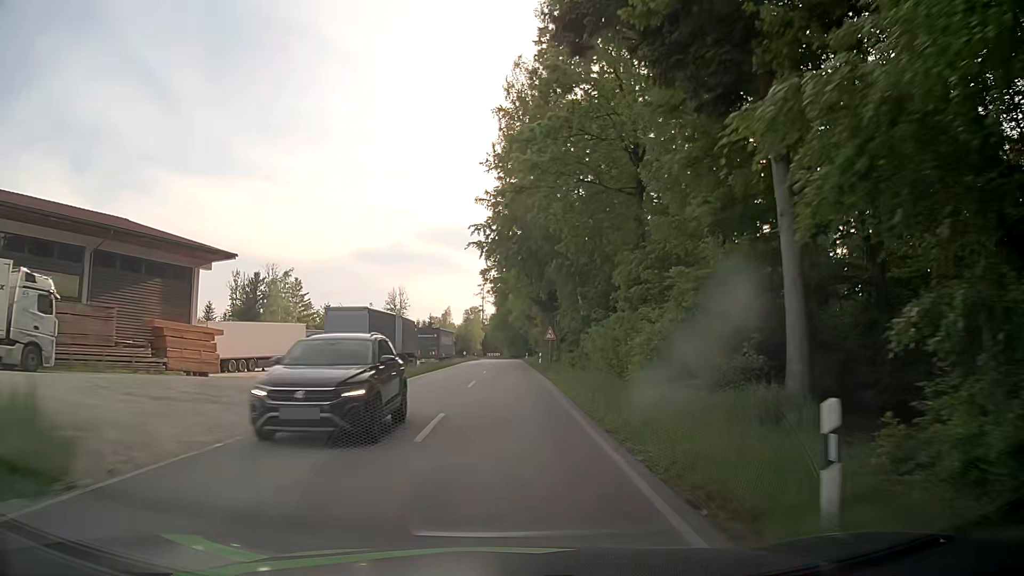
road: tertiary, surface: asphalt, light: Day
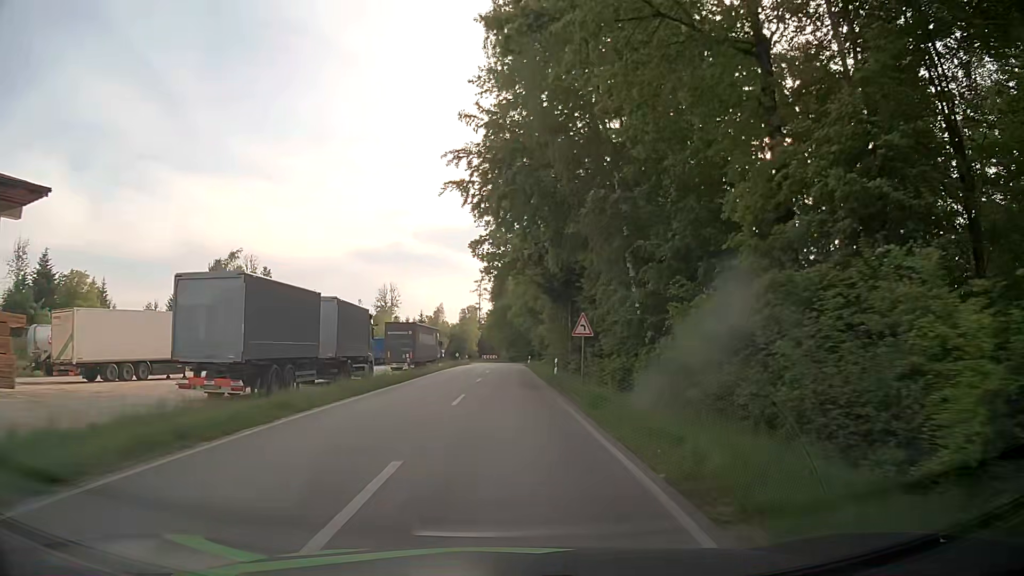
(+0.1, +18.0) m; 0°
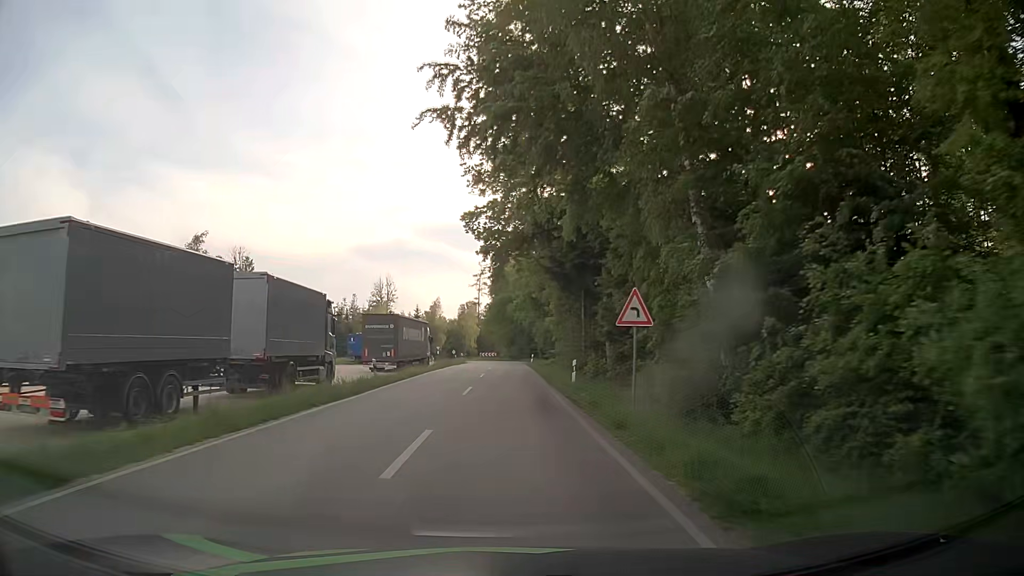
(0.0, +9.0) m; 0°
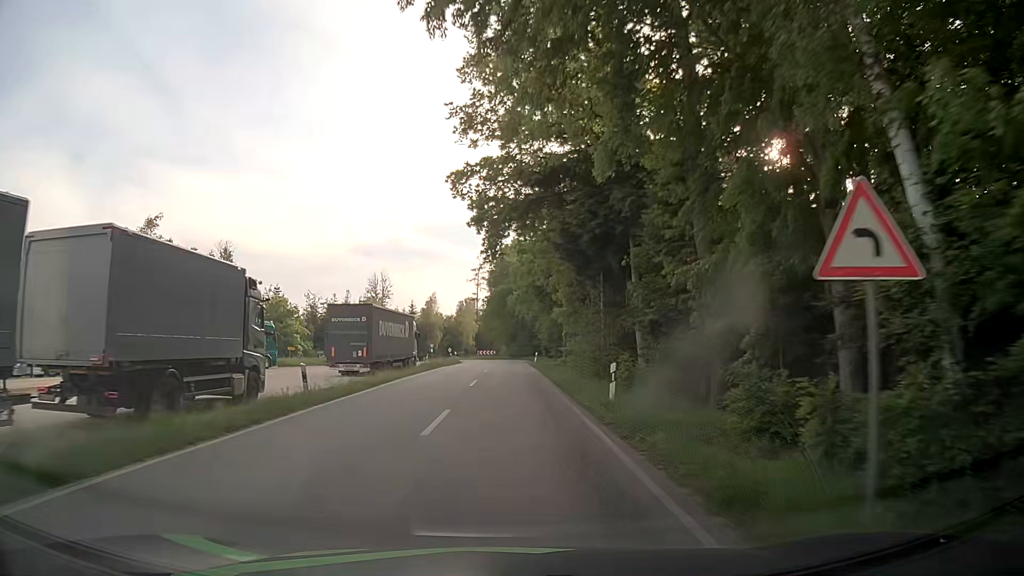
(0.0, +9.1) m; 0°
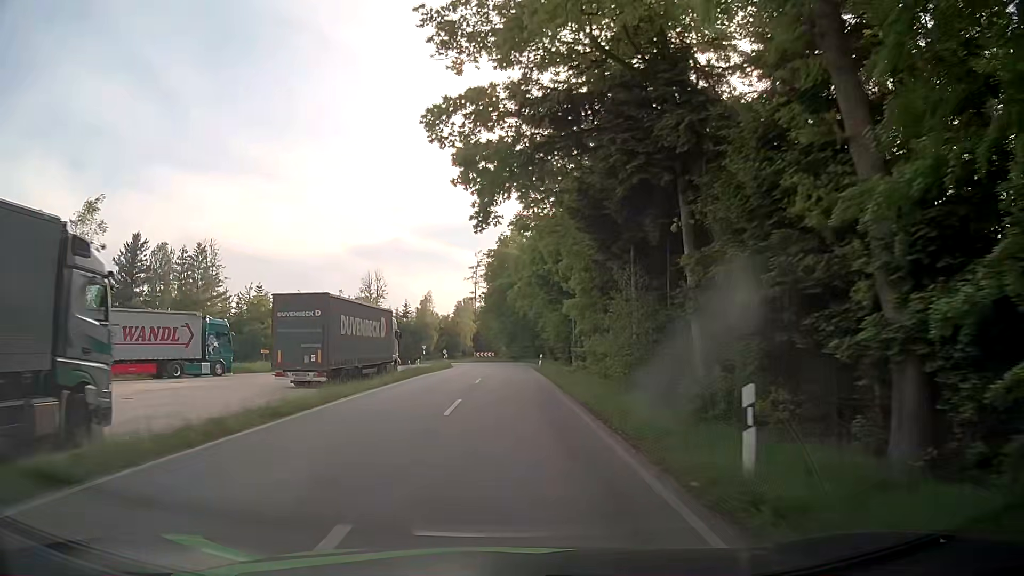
(0.0, +9.1) m; 0°
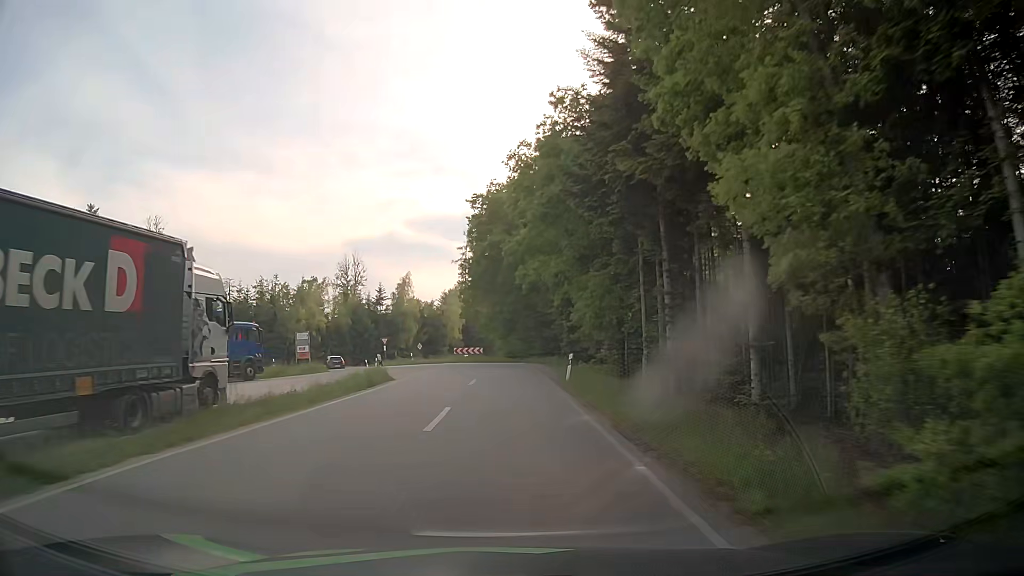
(0.0, +27.1) m; 0°
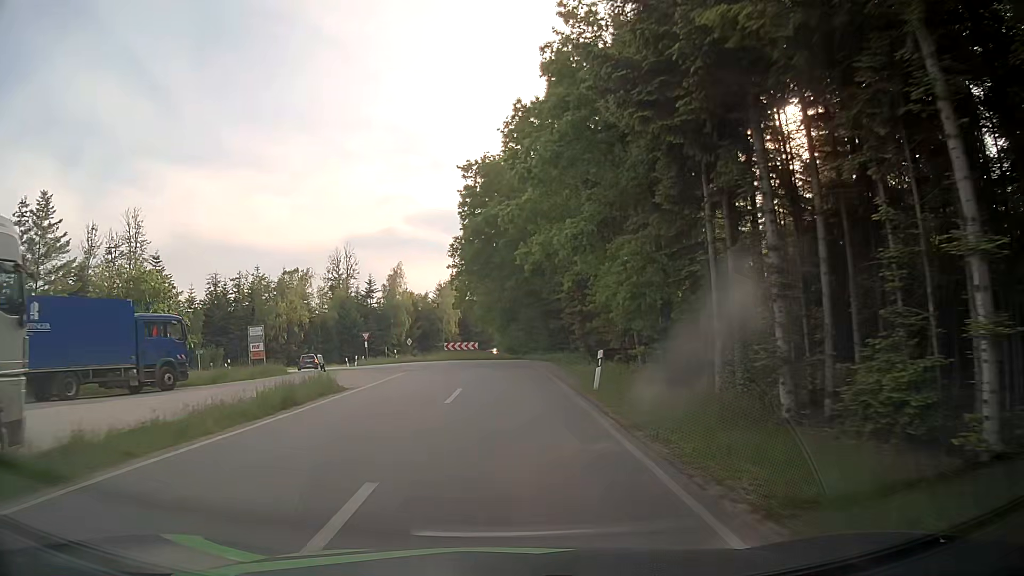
(0.0, +8.3) m; 0°
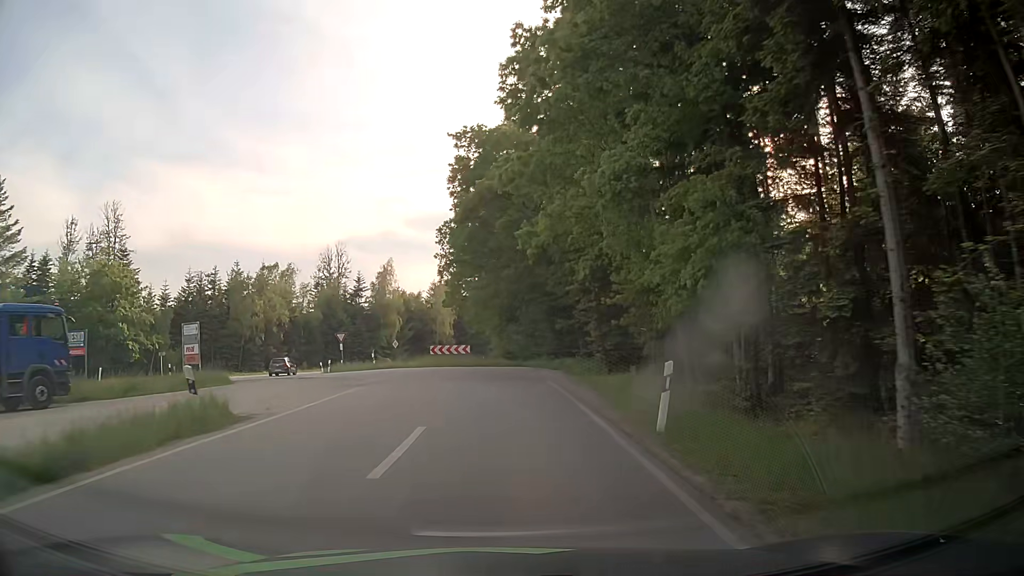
(0.0, +7.7) m; 0°
